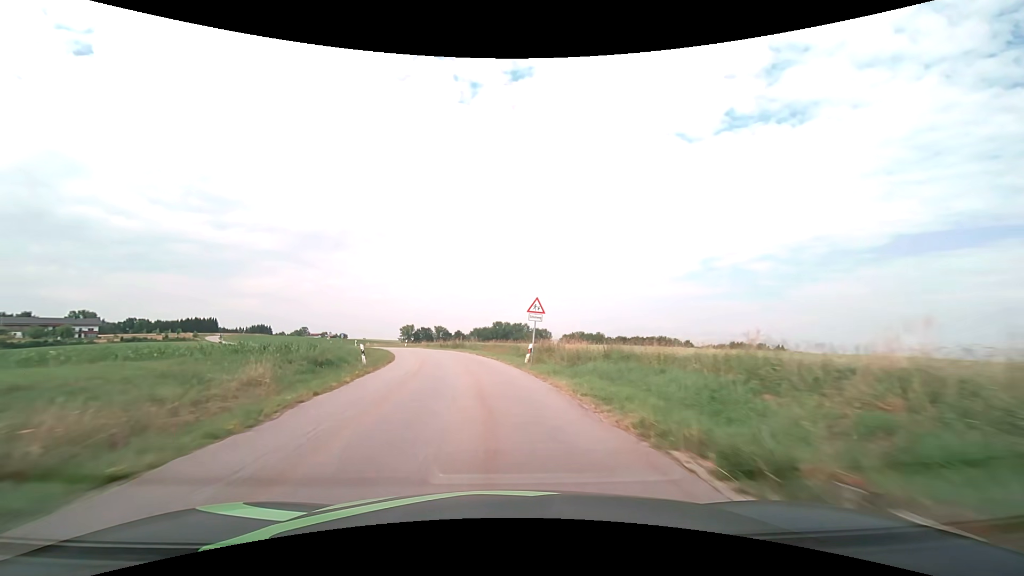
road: tertiary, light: Day
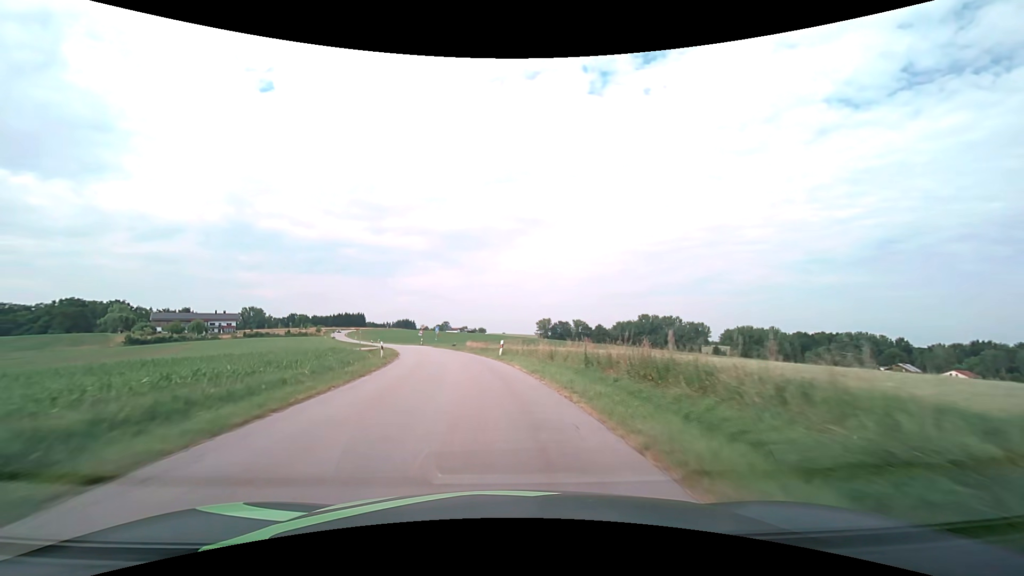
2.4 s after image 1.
(-5.6, +43.4) m; -15°
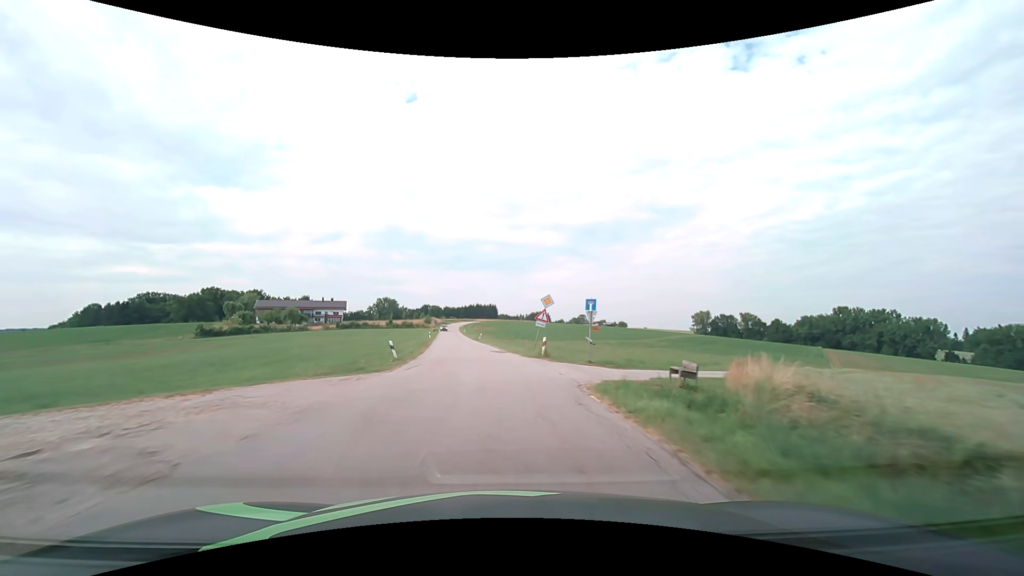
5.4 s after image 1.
(-8.6, +54.5) m; -16°
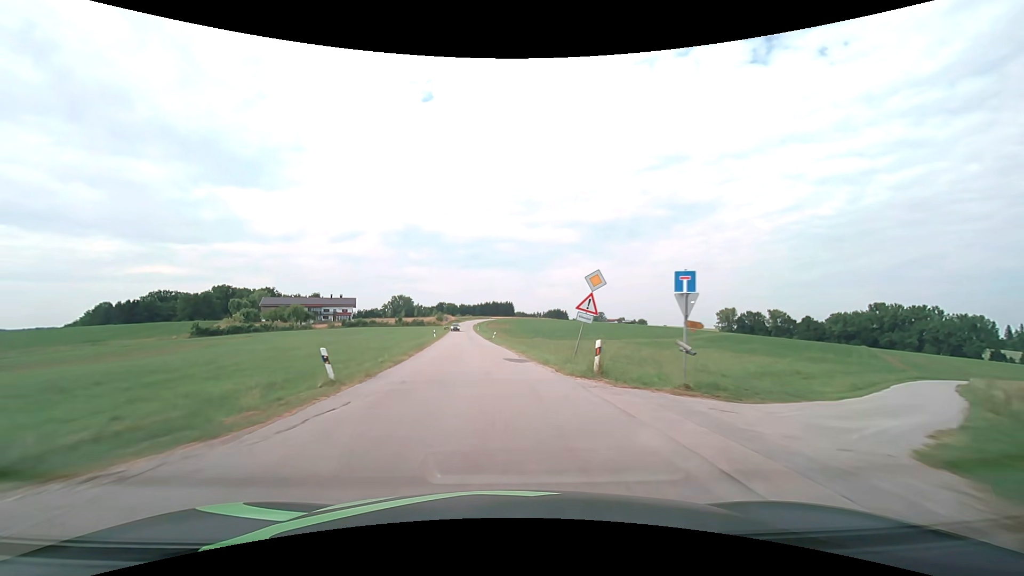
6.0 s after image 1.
(-0.2, +11.1) m; -2°
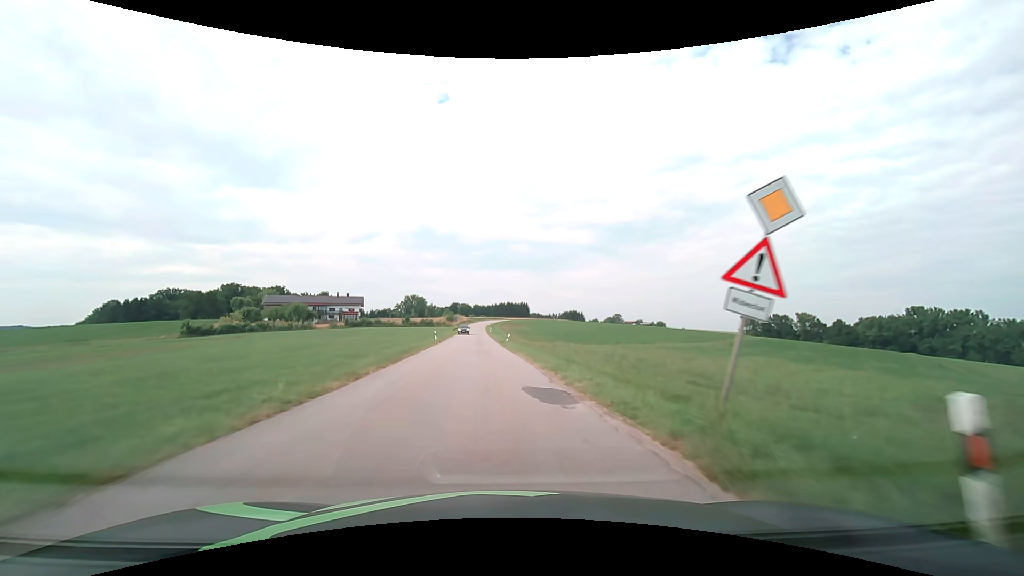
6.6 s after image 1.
(-0.2, +11.1) m; -2°
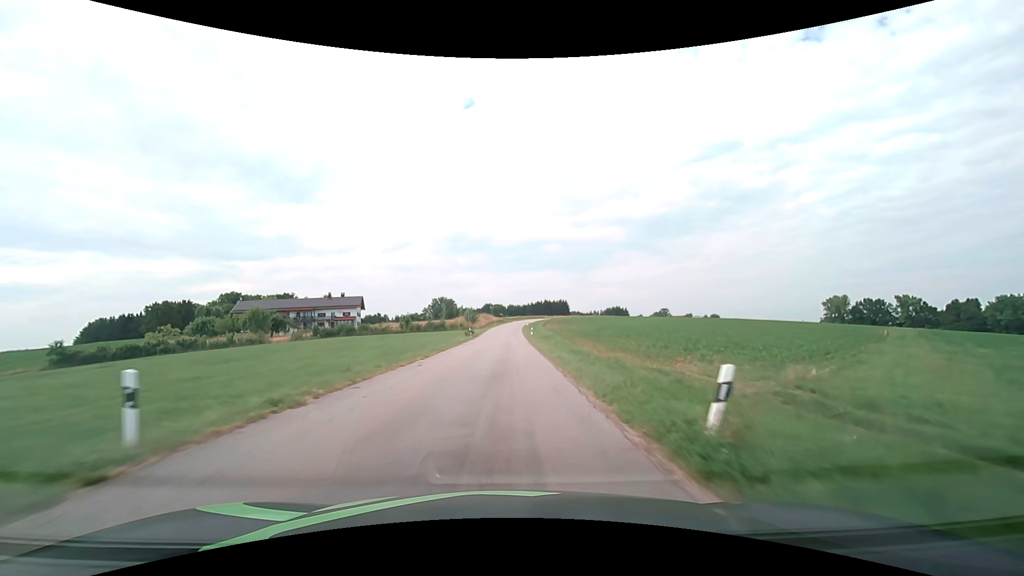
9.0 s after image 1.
(-2.0, +44.1) m; -4°
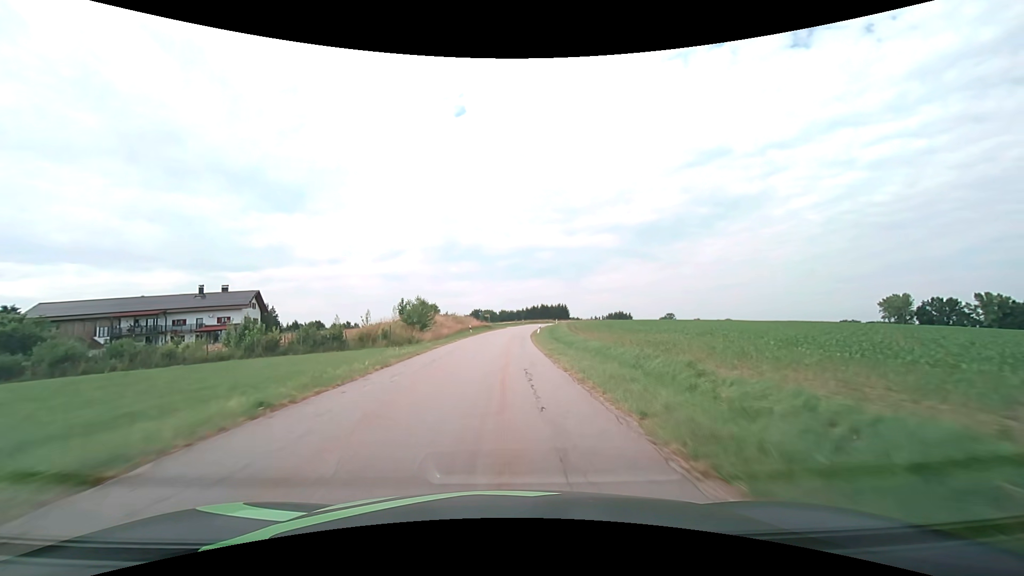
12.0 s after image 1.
(+0.1, +54.6) m; +1°
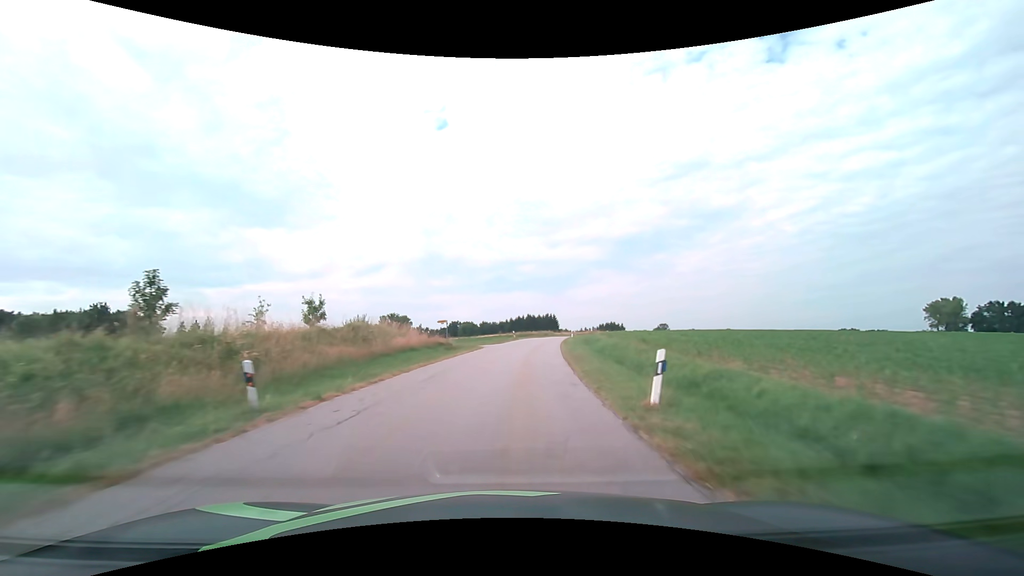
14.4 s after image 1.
(0.0, +43.1) m; +2°
(0, +10) (0, +20) (+1, +30) (+2, +40) (+4, +50) (+5, +60) (+7, +70) (+9, +79) (+12, +89) (+15, +98) m
